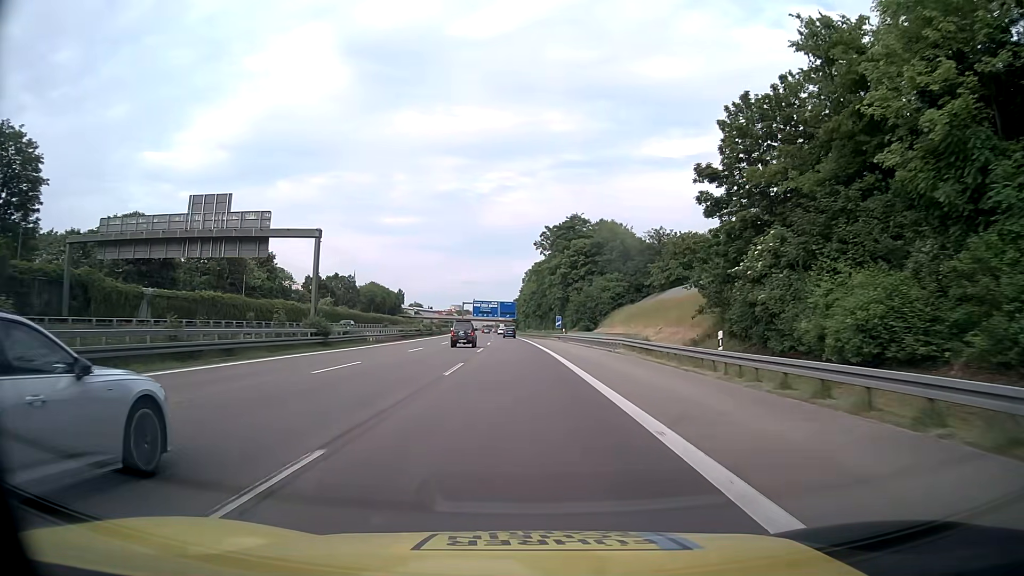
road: motorway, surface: asphalt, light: Day
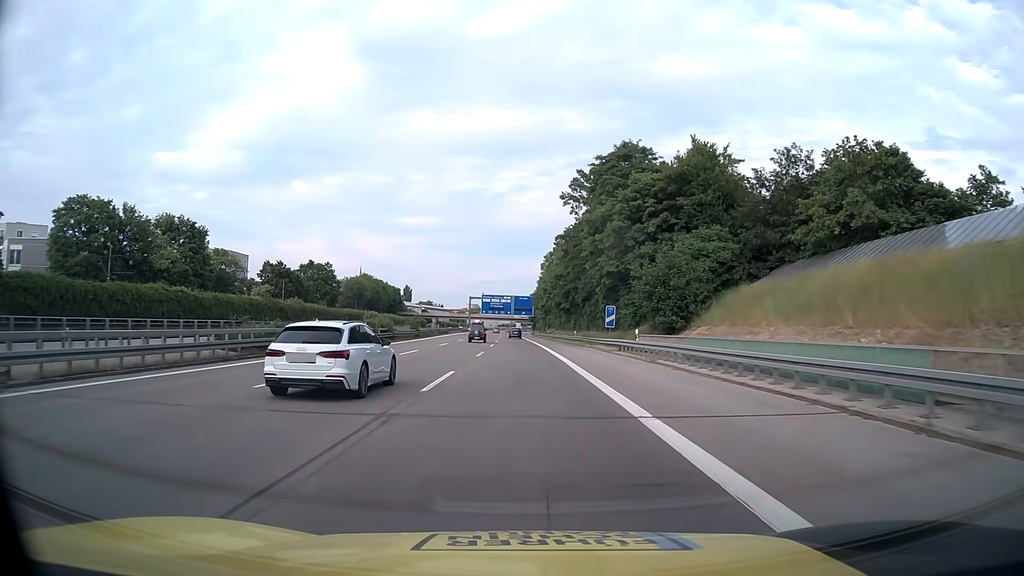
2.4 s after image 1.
(-0.6, +41.0) m; -2°
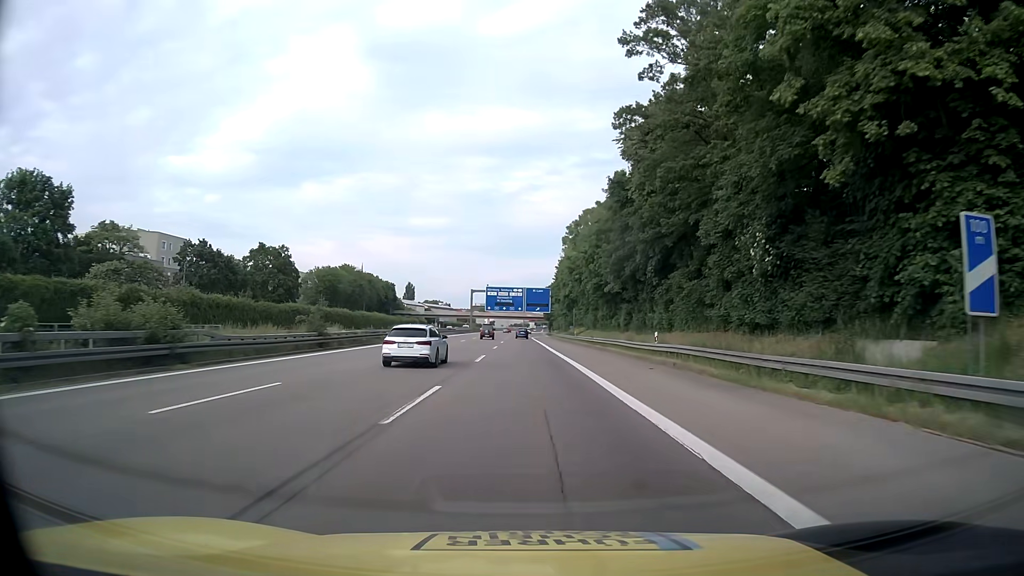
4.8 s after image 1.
(-0.5, +41.0) m; -1°
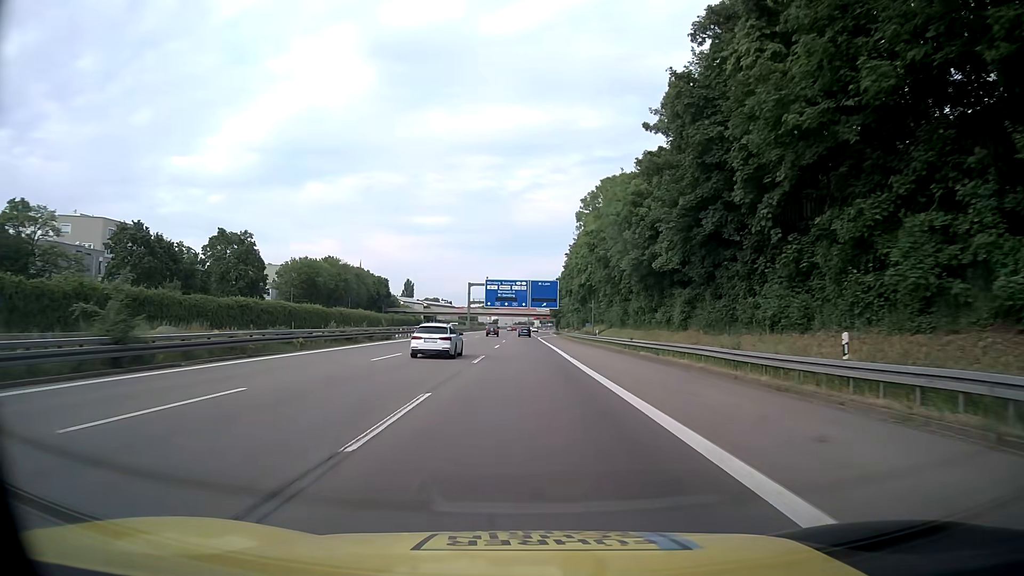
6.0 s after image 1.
(0.0, +20.5) m; 0°
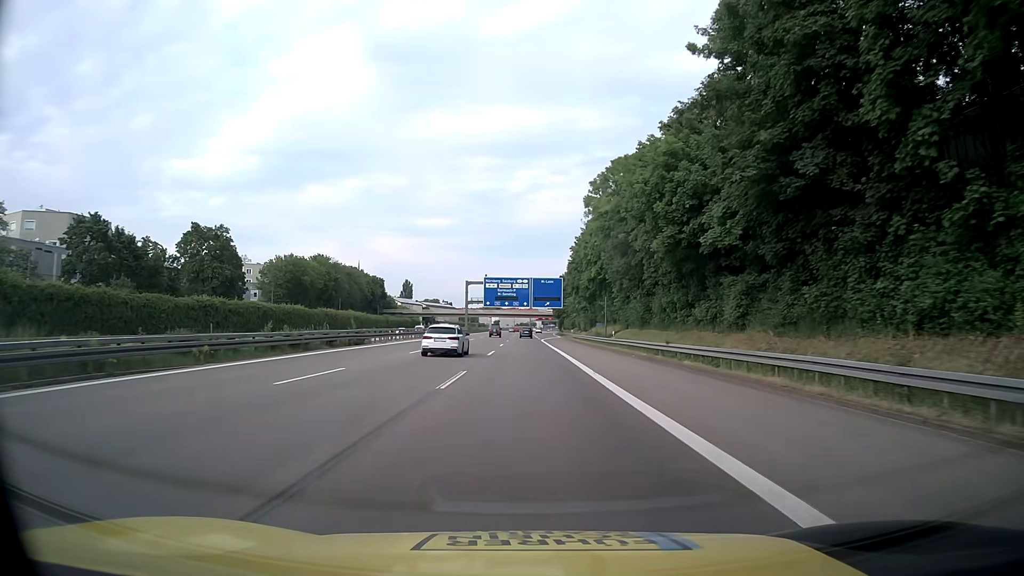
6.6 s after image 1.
(0.0, +10.3) m; 0°
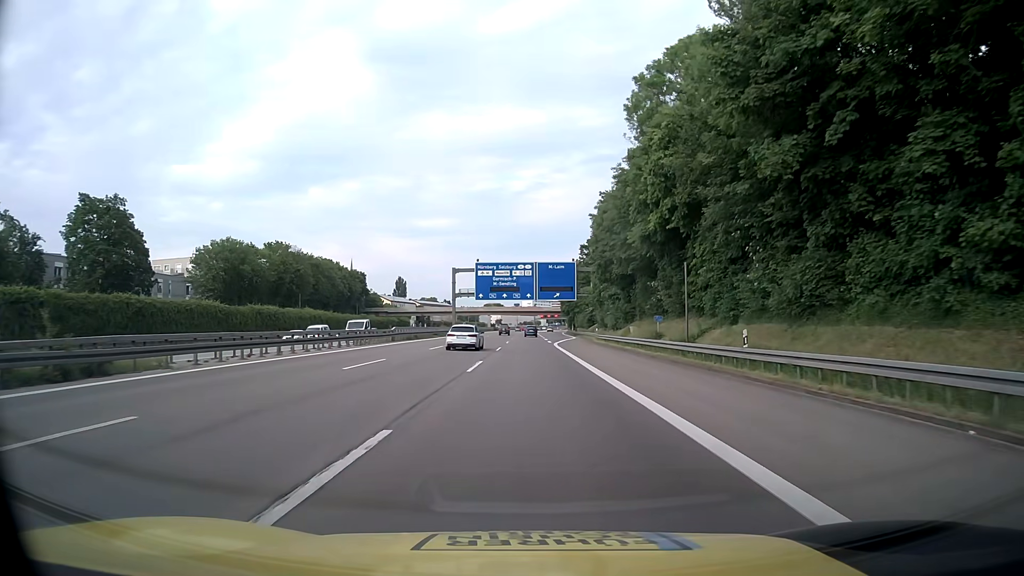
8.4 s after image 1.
(0.0, +30.8) m; 0°
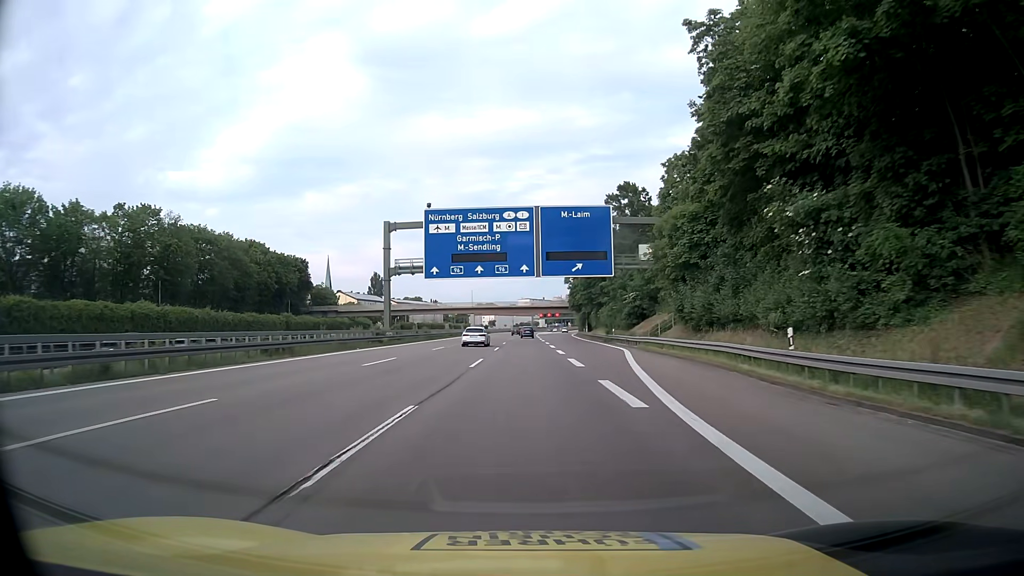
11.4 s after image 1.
(-0.1, +51.4) m; 0°
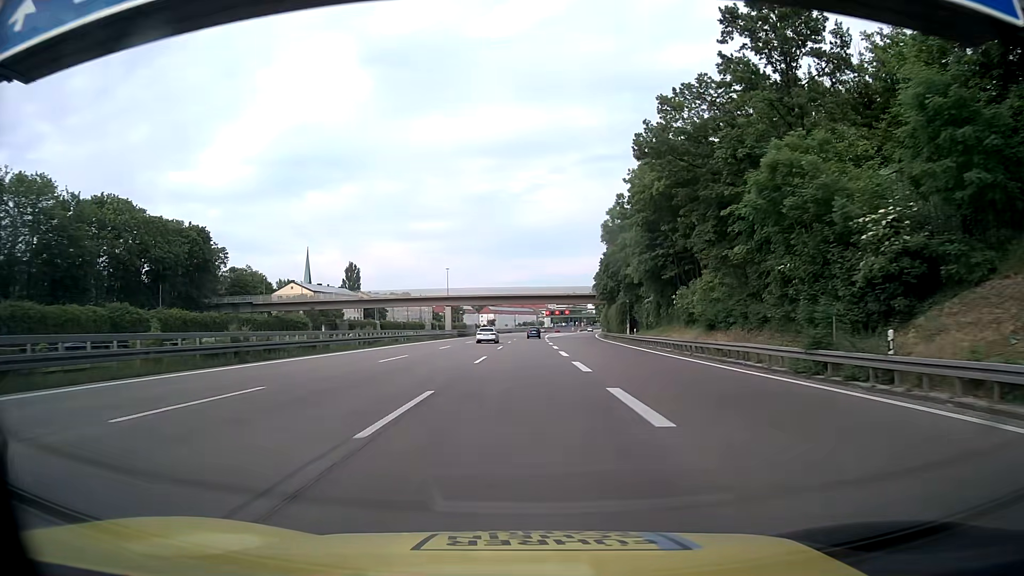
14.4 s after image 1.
(0.0, +51.3) m; 0°
(0, +10) (0, +20) (0, +30) (0, +40) (0, +50) (0, +60) (0, +70) (0, +80) (0, +90) (+1, +100) m
